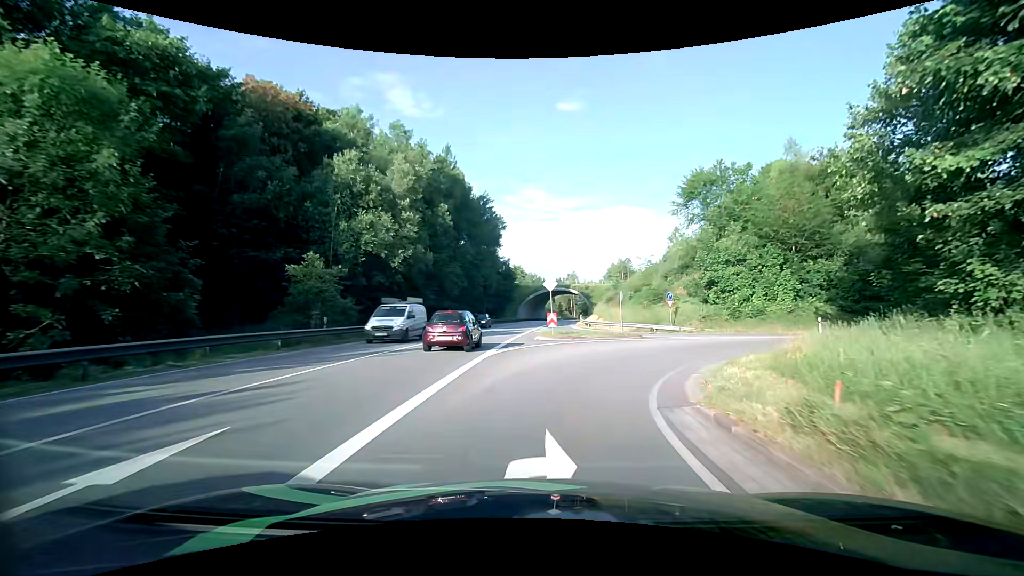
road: primary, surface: asphalt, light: Day
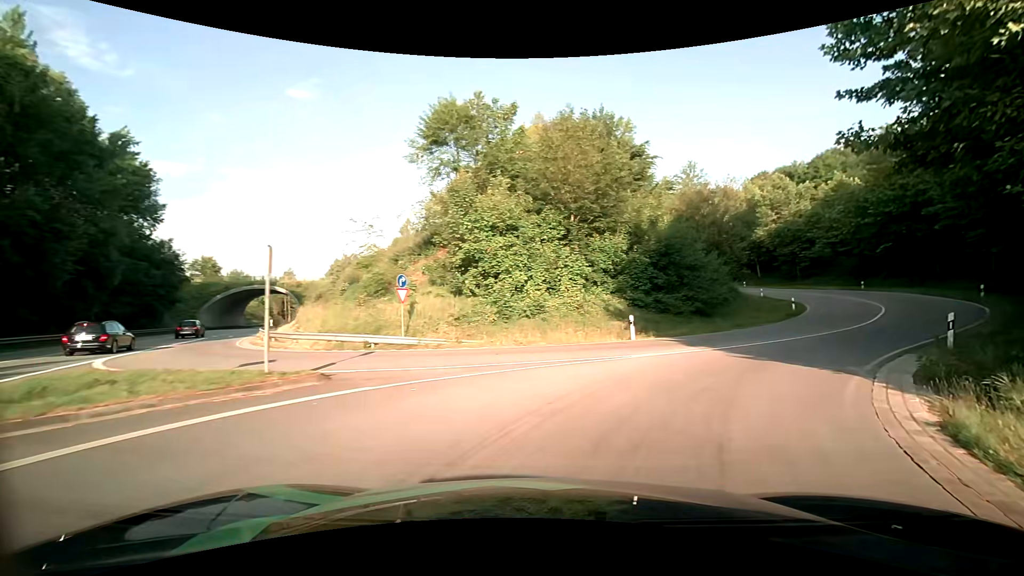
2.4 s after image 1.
(+3.6, +19.0) m; +30°
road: primary_link
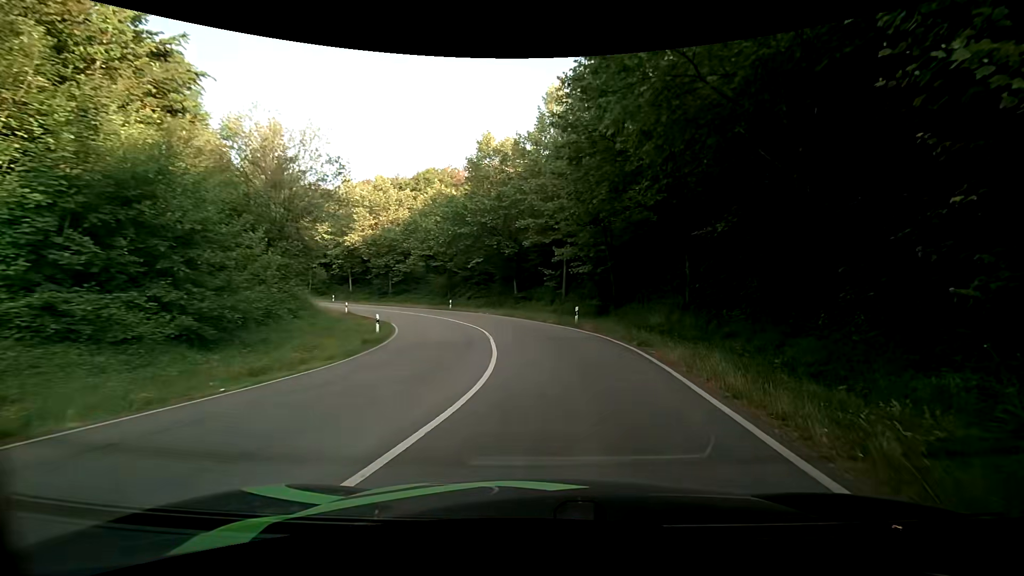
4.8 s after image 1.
(+6.4, +15.5) m; +44°
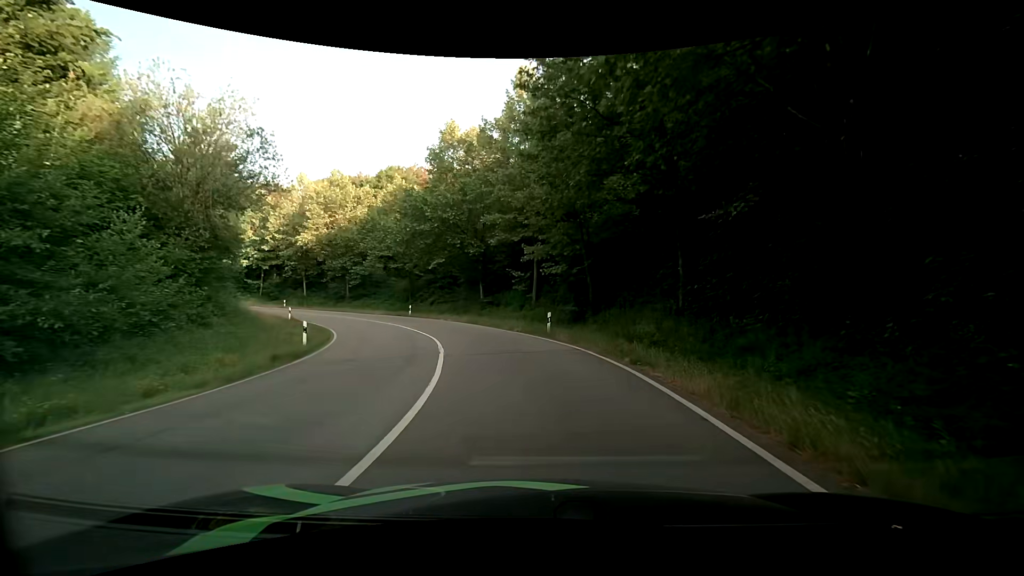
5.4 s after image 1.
(+0.1, +4.2) m; +3°
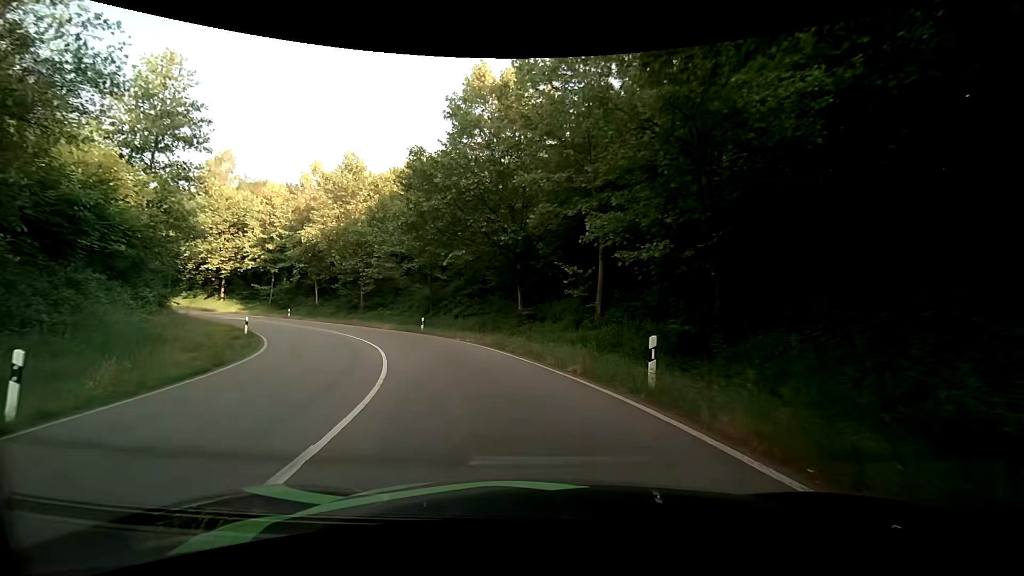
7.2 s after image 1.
(-0.2, +13.0) m; -6°
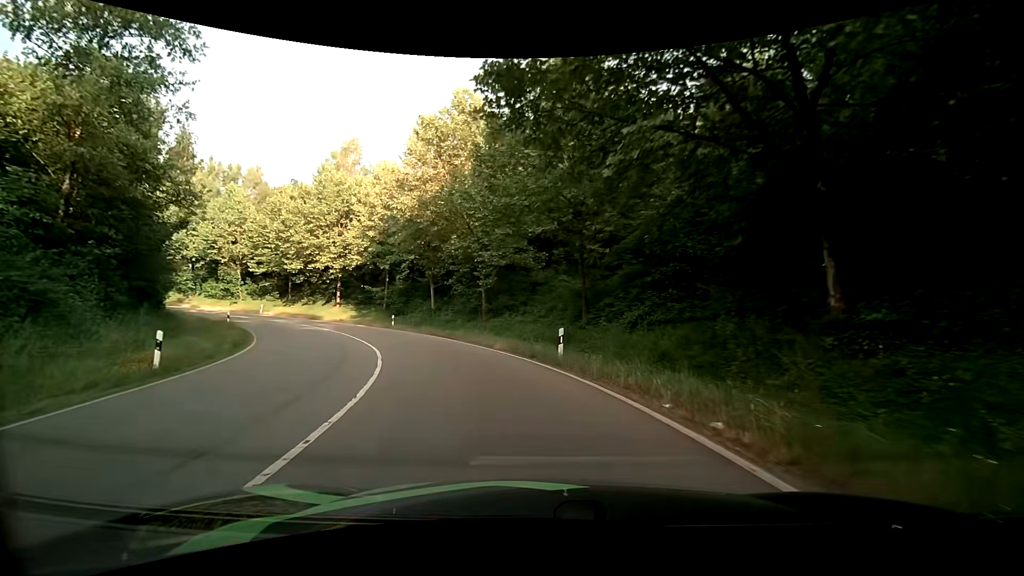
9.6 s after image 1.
(-2.7, +18.5) m; -17°
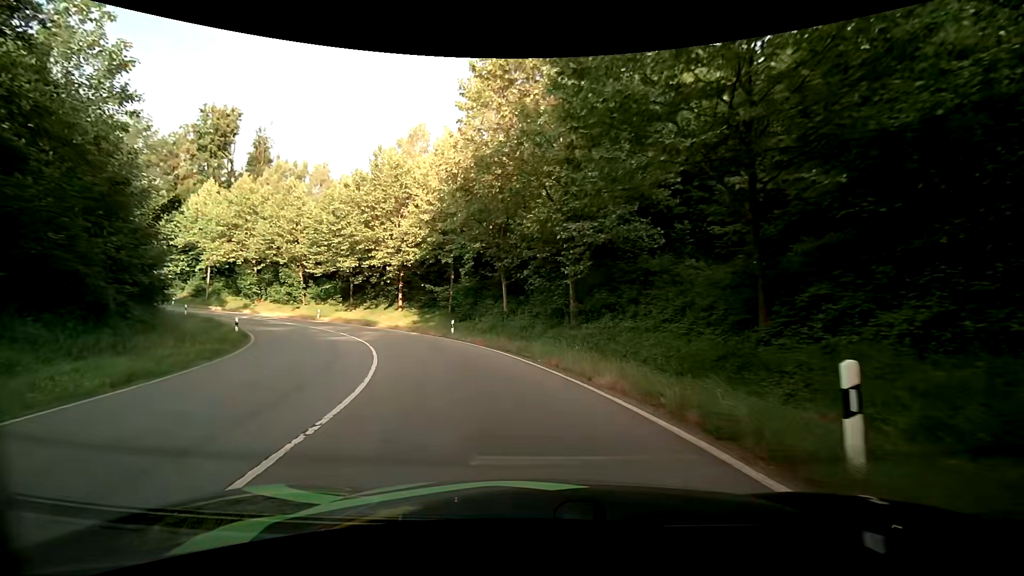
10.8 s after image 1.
(-0.9, +10.0) m; -9°
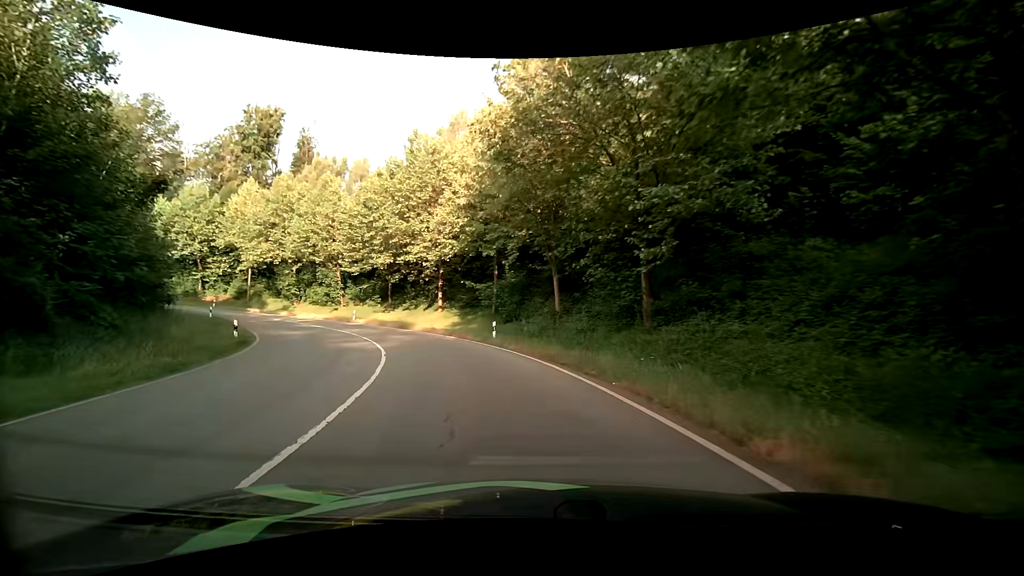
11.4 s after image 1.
(-0.3, +5.2) m; -6°
(-1, +10) (-4, +20) (-8, +29) (-13, +37) (-20, +44) (-28, +50) (-37, +55) (-47, +57) (-57, +58) (-67, +58) m
